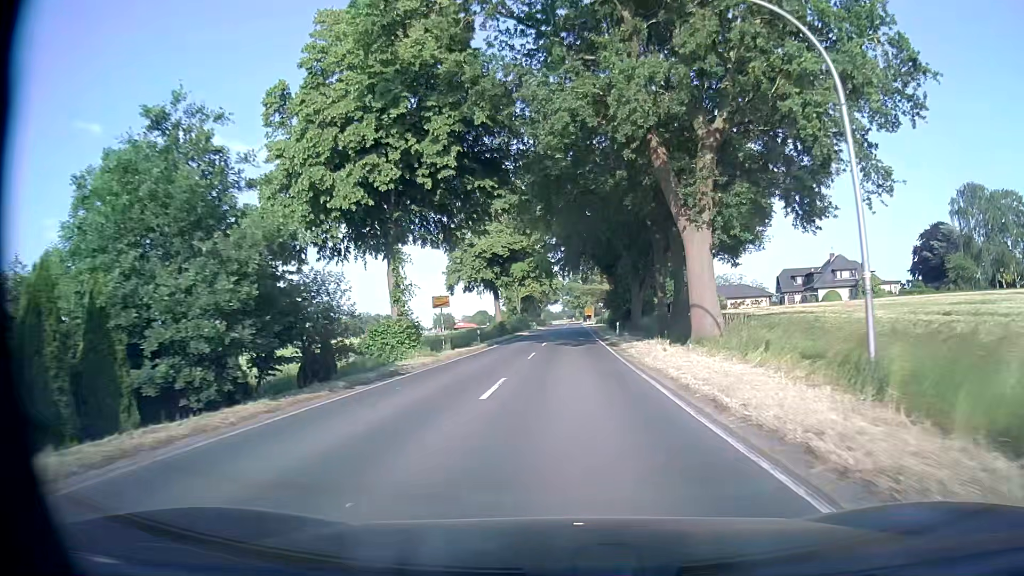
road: secondary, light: Day
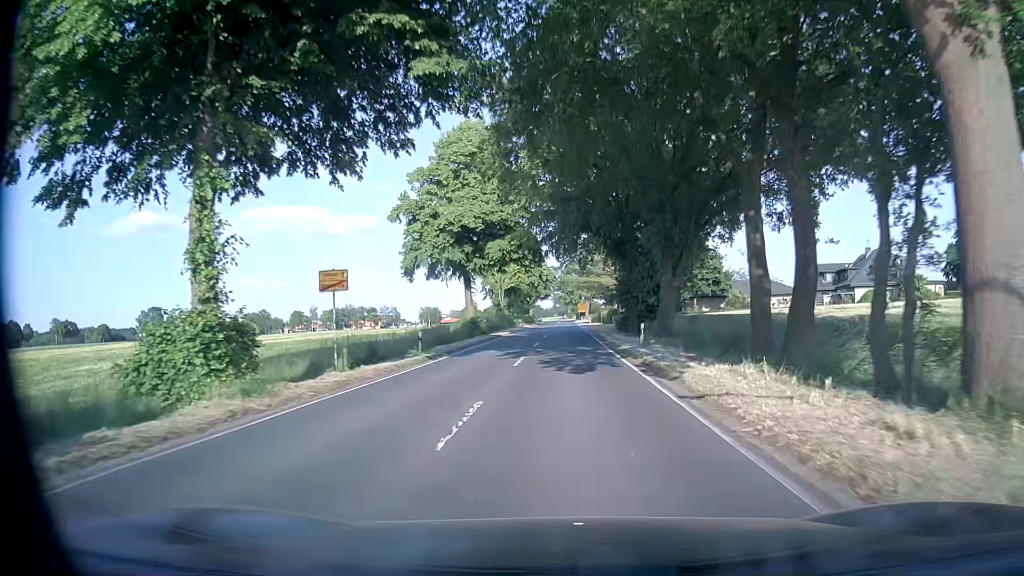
(+0.2, +16.4) m; +1°
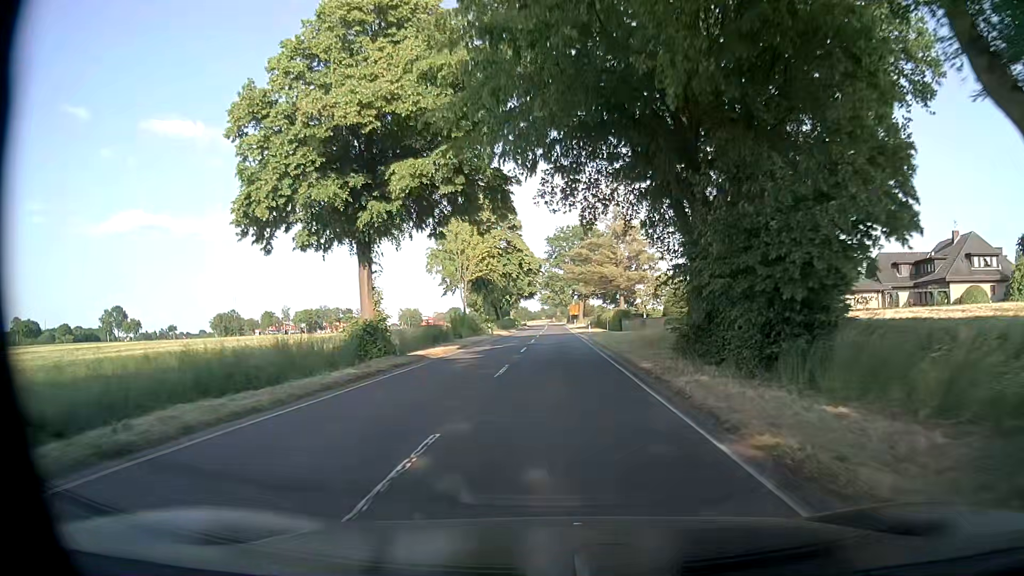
(+0.1, +26.5) m; +1°
(0, +10) (0, +20) (0, +30) (0, +40) (0, +50) (0, +60) (0, +70) (0, +80) (0, +90) (0, +100) m
